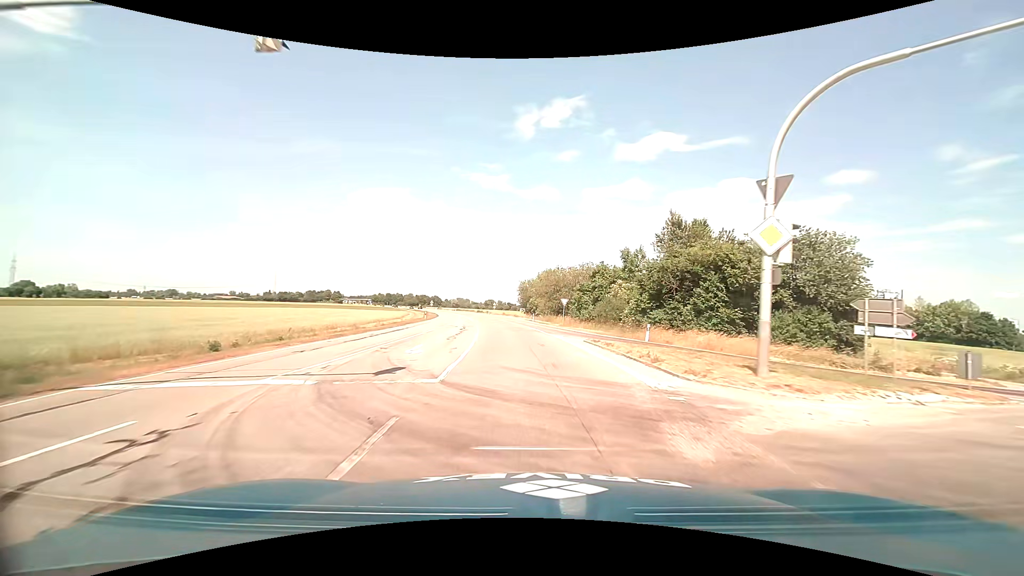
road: primary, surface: asphalt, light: Day
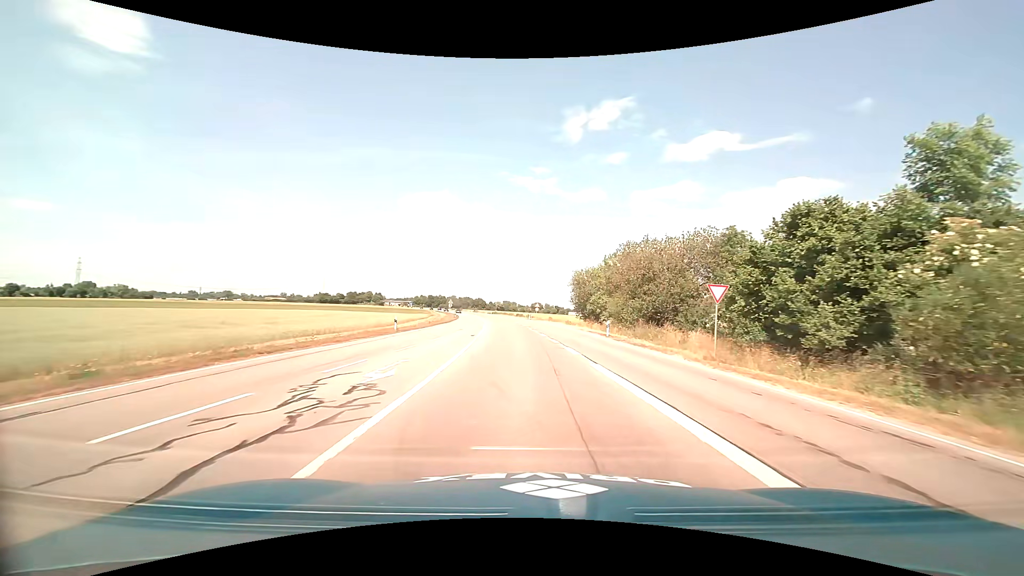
(-1.6, +33.4) m; -6°
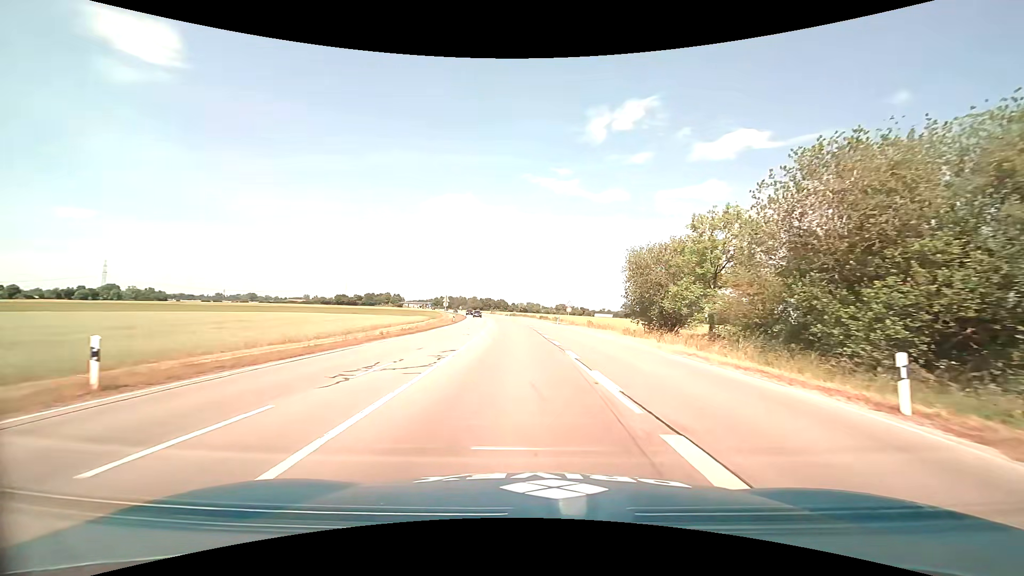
(-0.6, +25.4) m; -3°
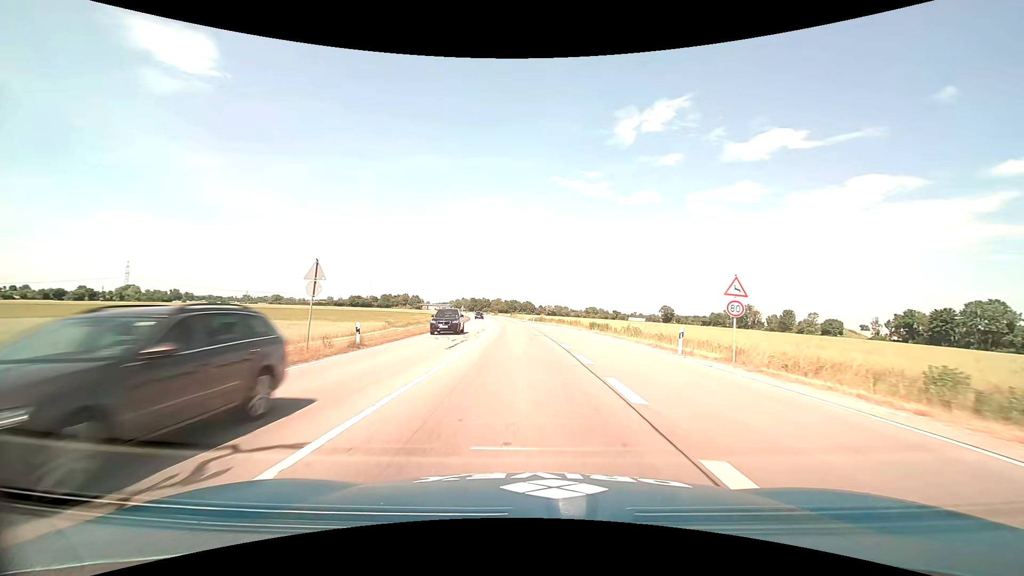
(-1.3, +42.6) m; -3°
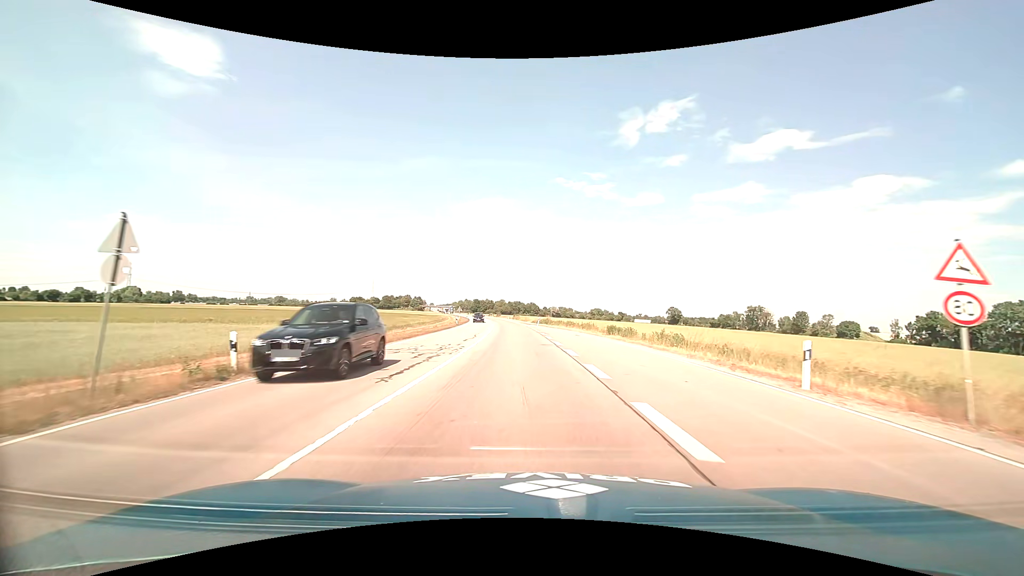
(0.0, +8.9) m; -1°
(0, +10) (0, +20) (0, +30) (-1, +40) (-2, +50) (-2, +60) (-3, +70) (-4, +80) (-5, +90) (-6, +100) m
